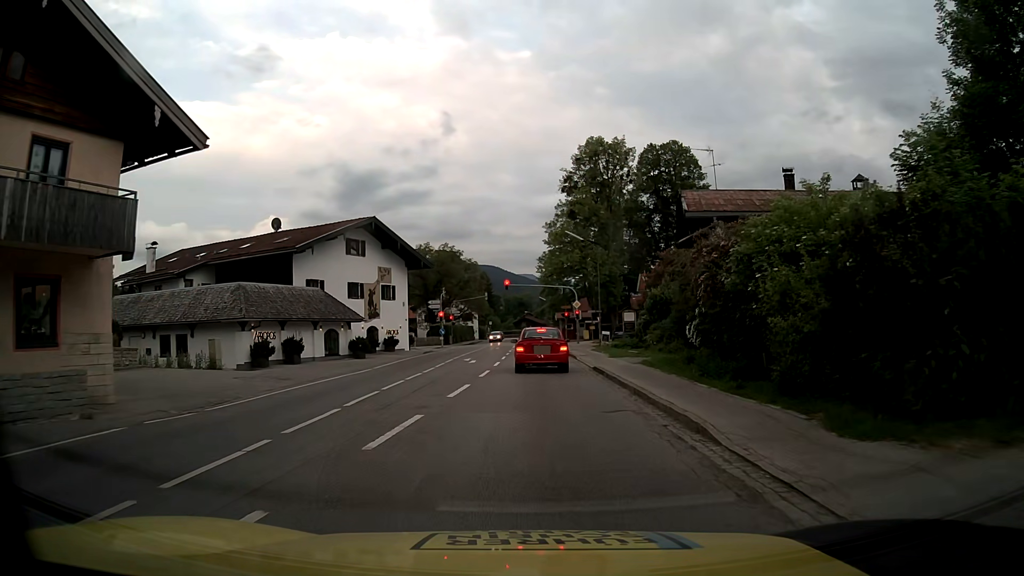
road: primary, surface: asphalt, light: Day
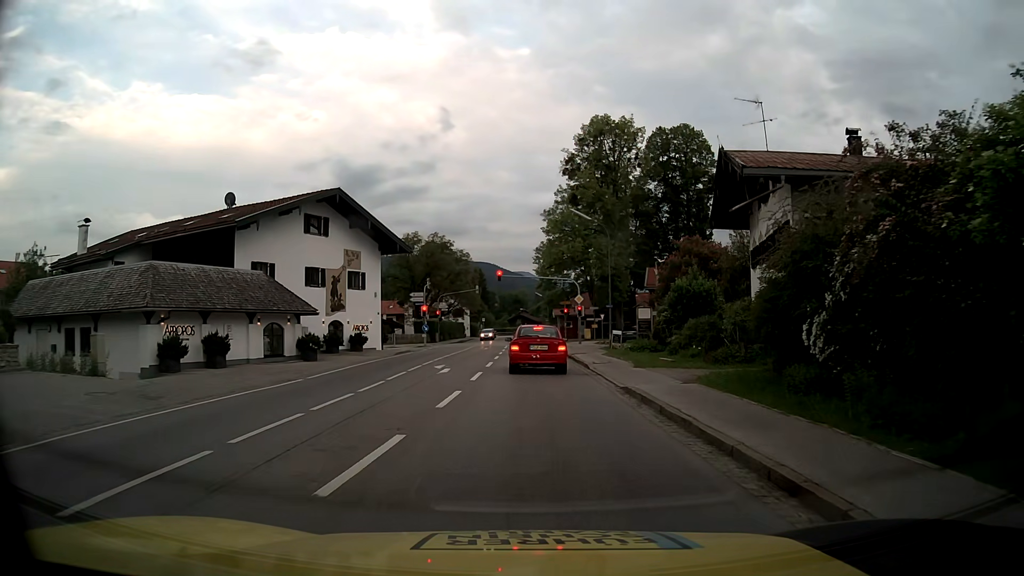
(0.0, +8.3) m; 0°
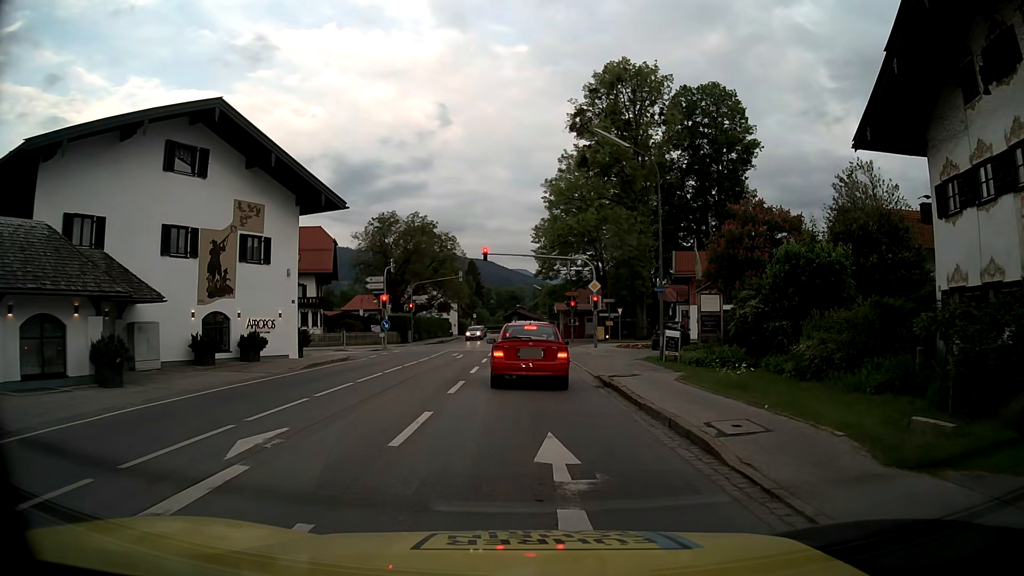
(+0.1, +15.7) m; 0°
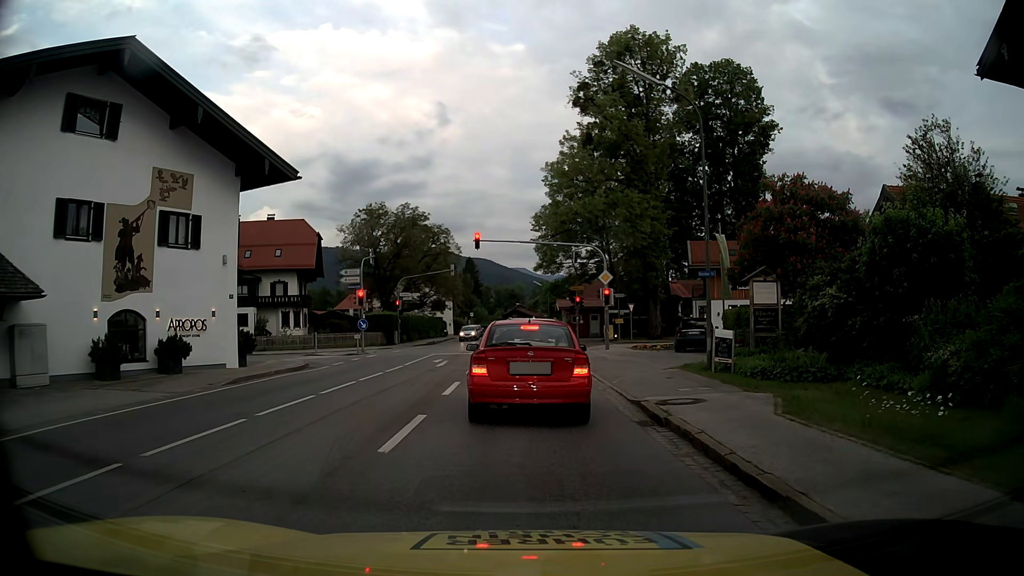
(0.0, +6.1) m; 0°
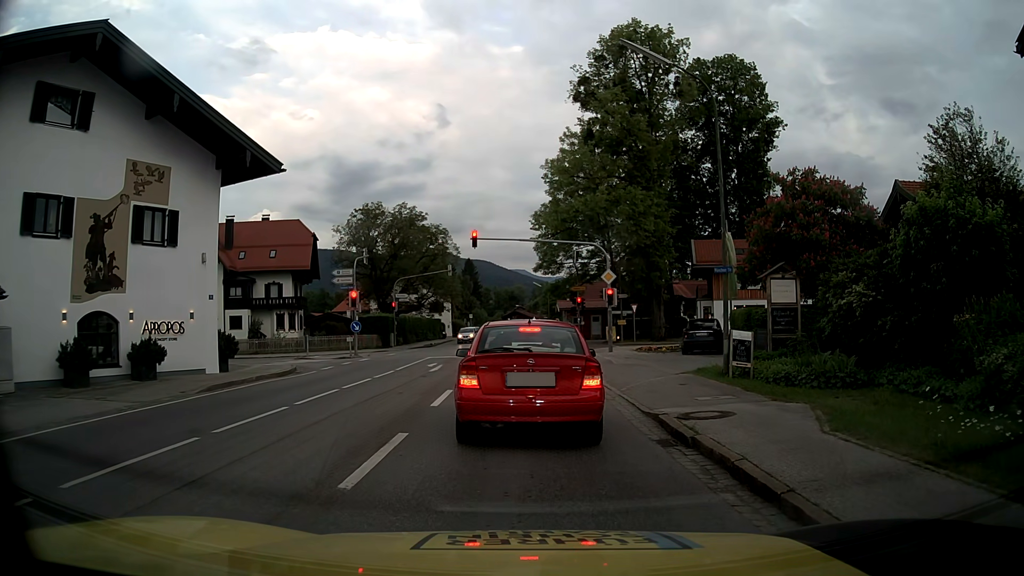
(0.0, +1.5) m; 0°
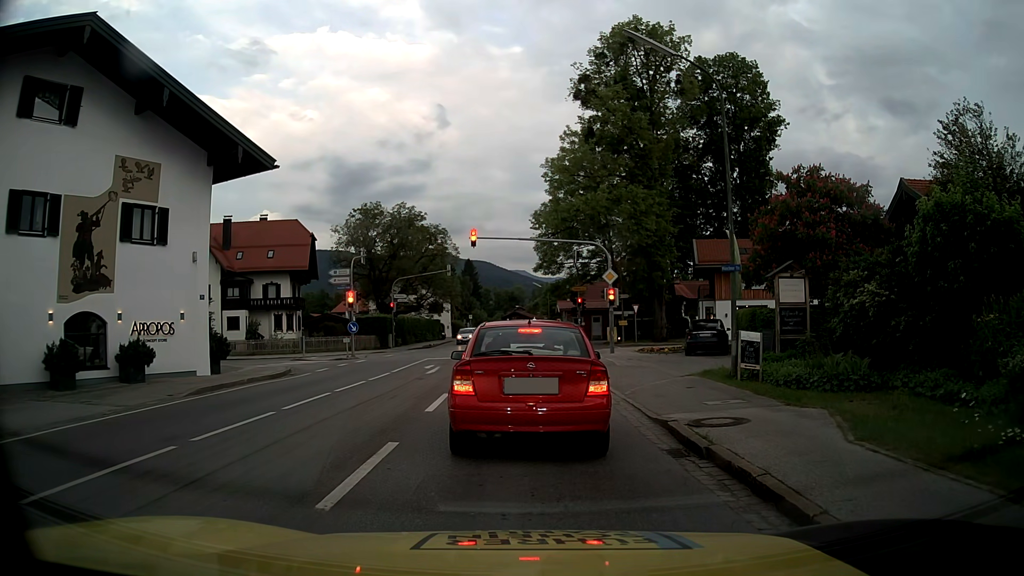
(0.0, +0.6) m; 0°
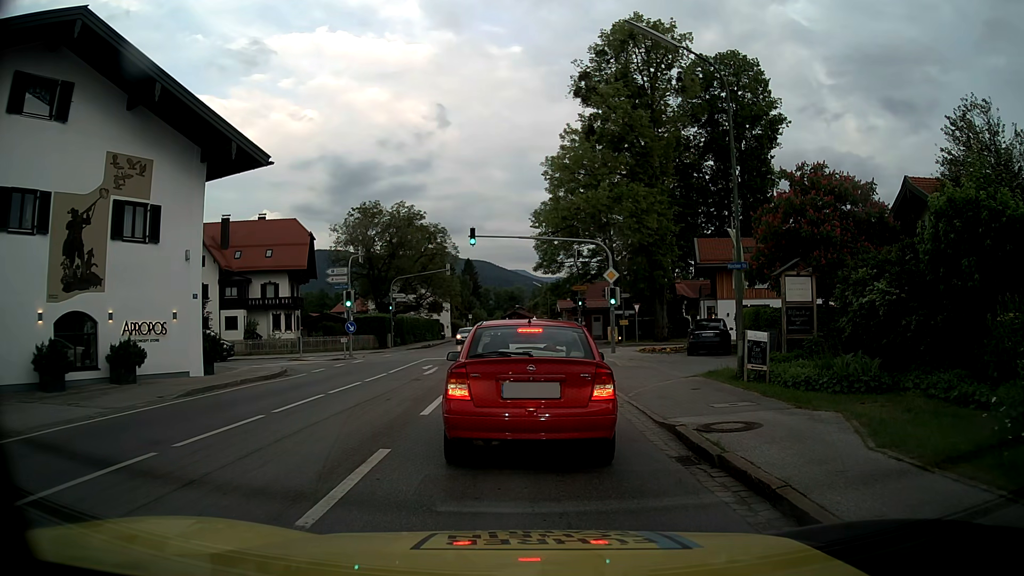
(0.0, +0.5) m; 0°
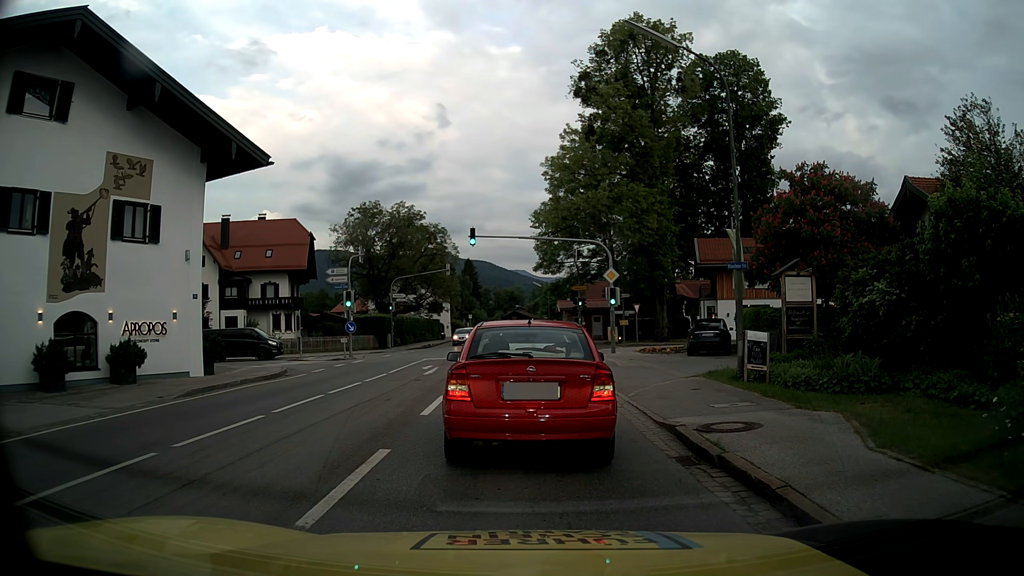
(0.0, +0.1) m; 0°
(0, +10) (0, +20) (0, +30) (0, +40) (-1, +50) (-1, +60) (-1, +70) (-2, +80) (-2, +90) (-2, +100) m
